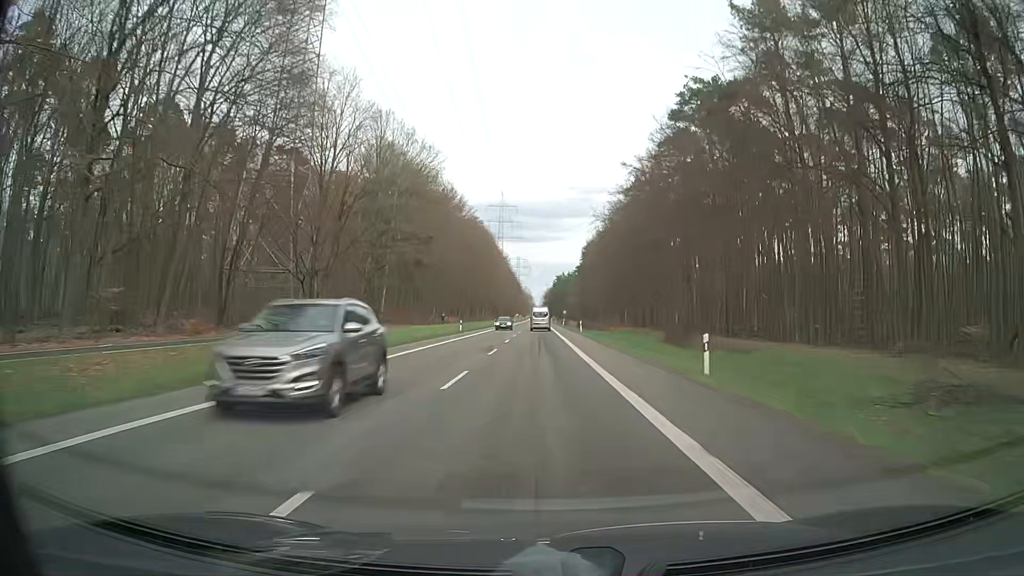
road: secondary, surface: asphalt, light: Day
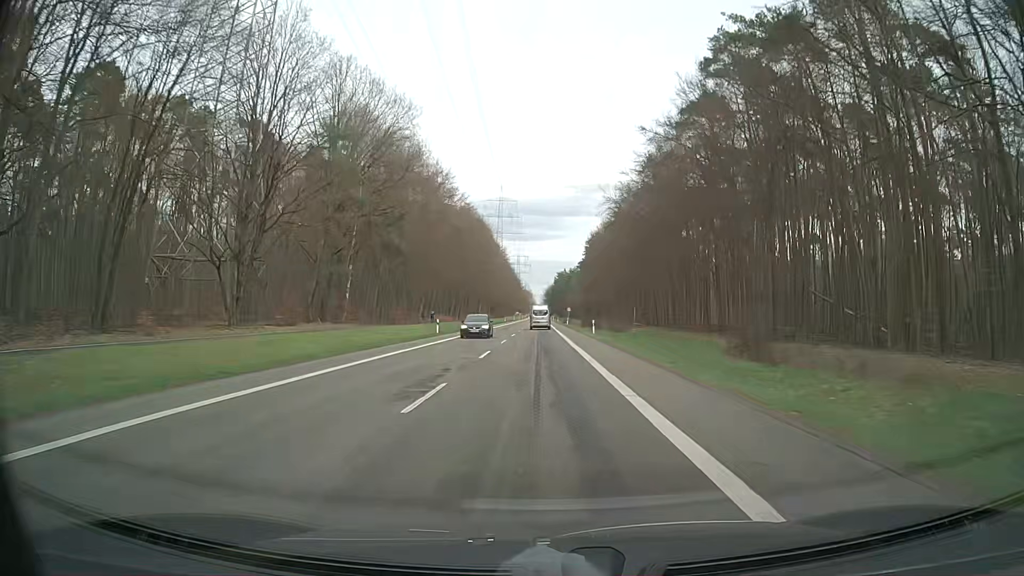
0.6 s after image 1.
(-0.1, +15.2) m; 0°
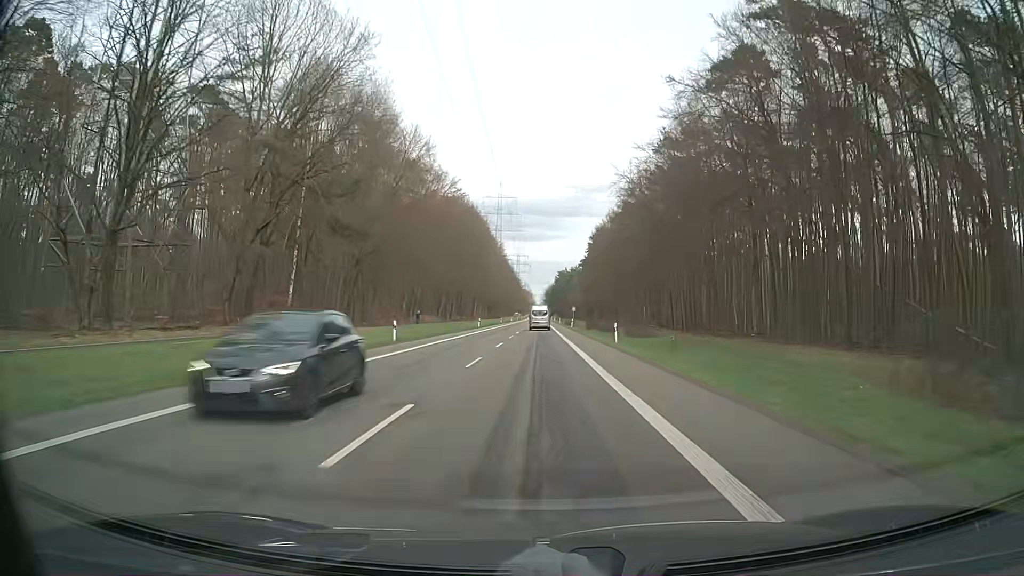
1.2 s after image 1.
(-0.1, +15.2) m; 0°
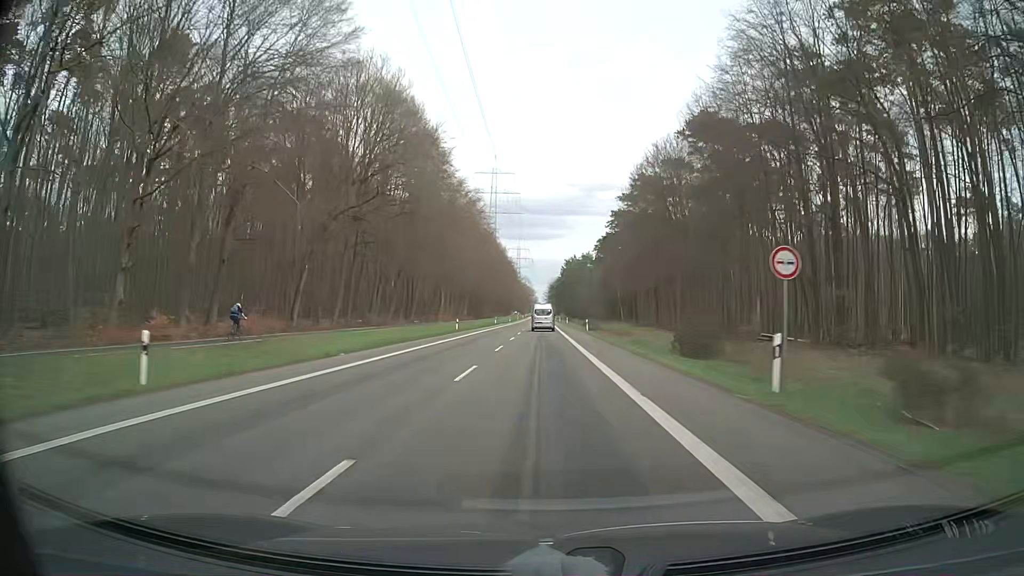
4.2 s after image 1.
(0.0, +74.6) m; 0°
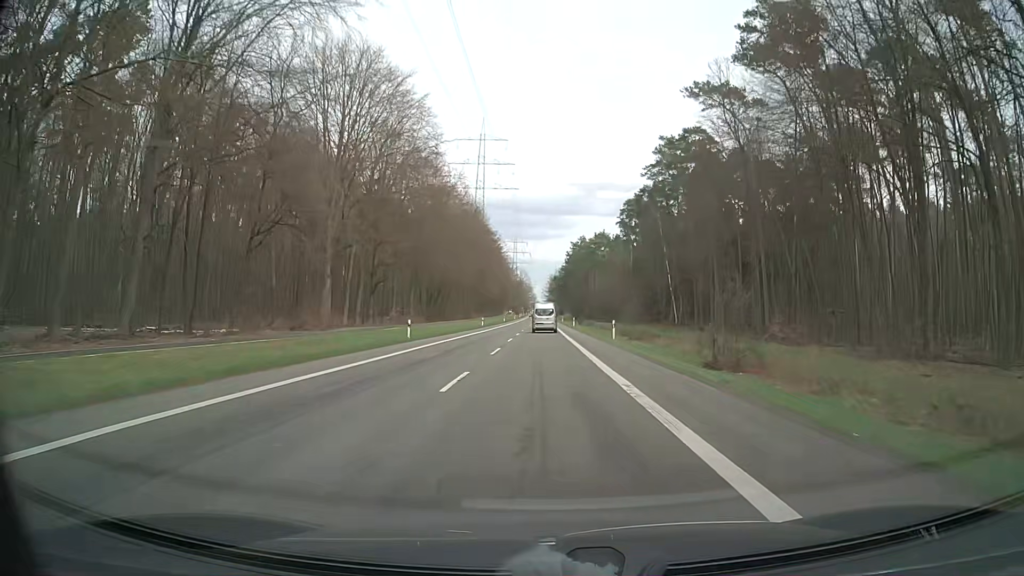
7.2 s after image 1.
(0.0, +72.6) m; 0°
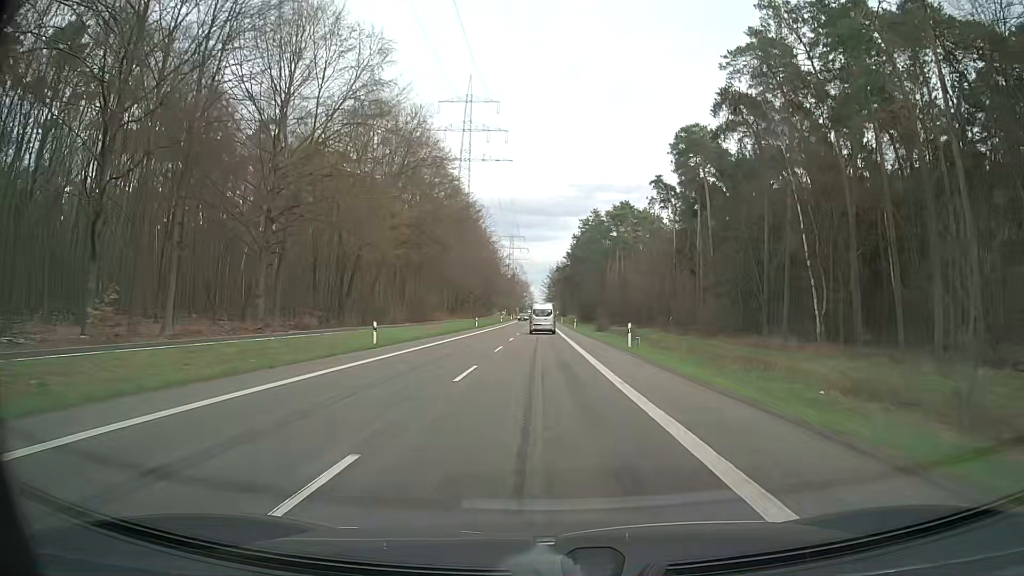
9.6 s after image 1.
(+0.1, +56.8) m; 0°
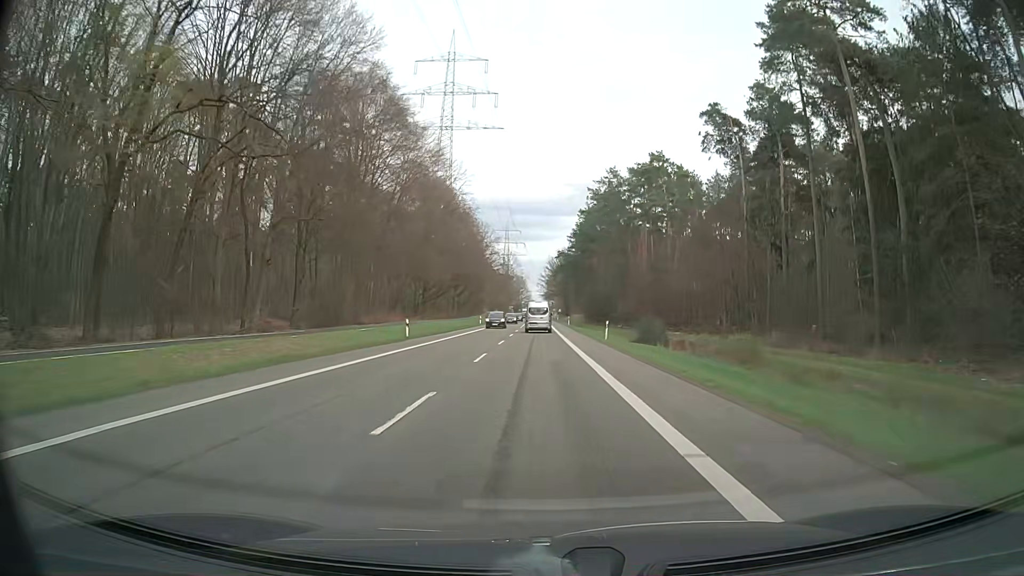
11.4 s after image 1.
(0.0, +41.8) m; 0°
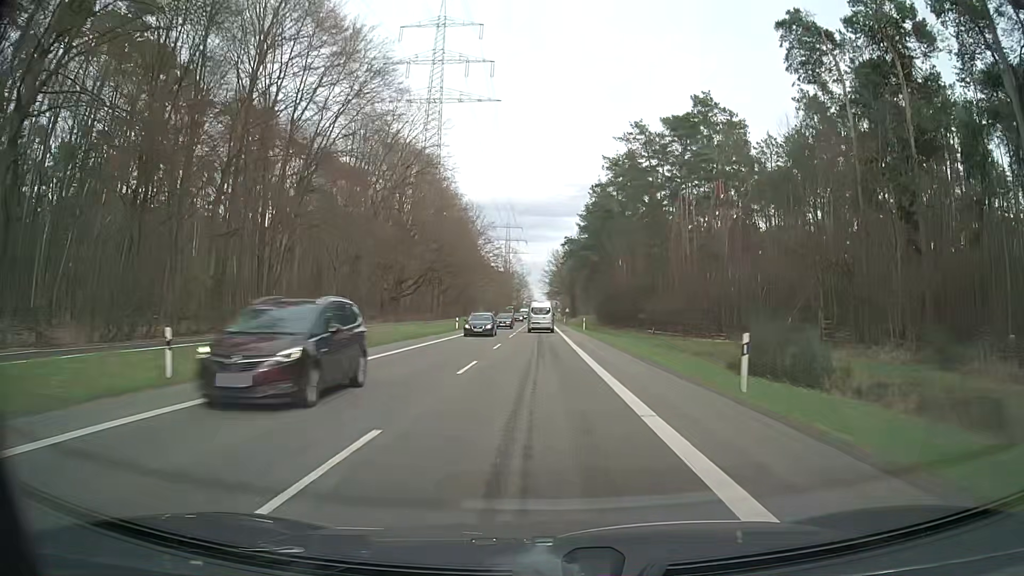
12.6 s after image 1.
(-0.1, +27.5) m; -1°
(0, +10) (0, +20) (0, +30) (0, +40) (0, +50) (0, +60) (+1, +70) (+1, +80) (+1, +90) (+1, +100) m
